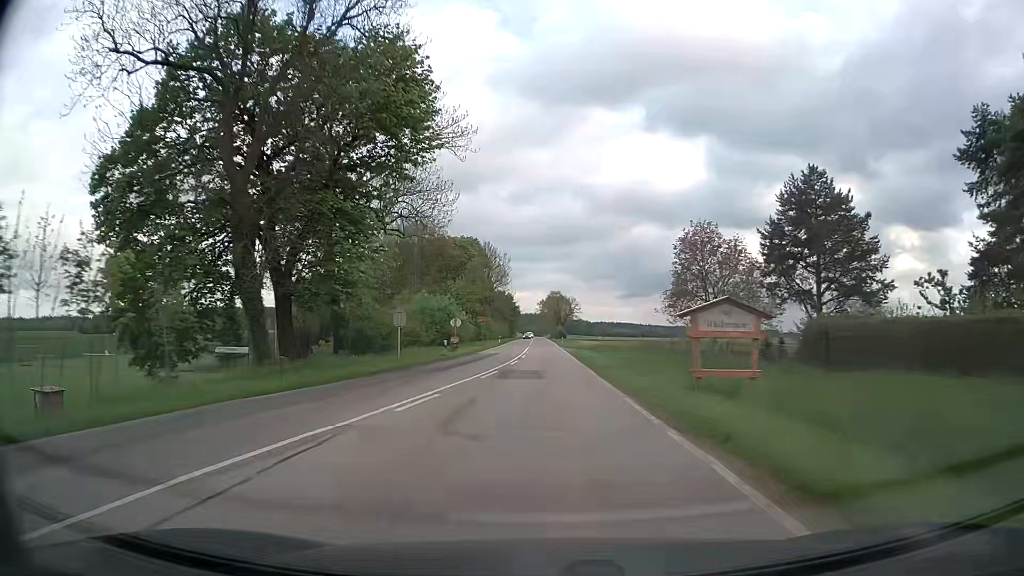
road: secondary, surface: asphalt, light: Day
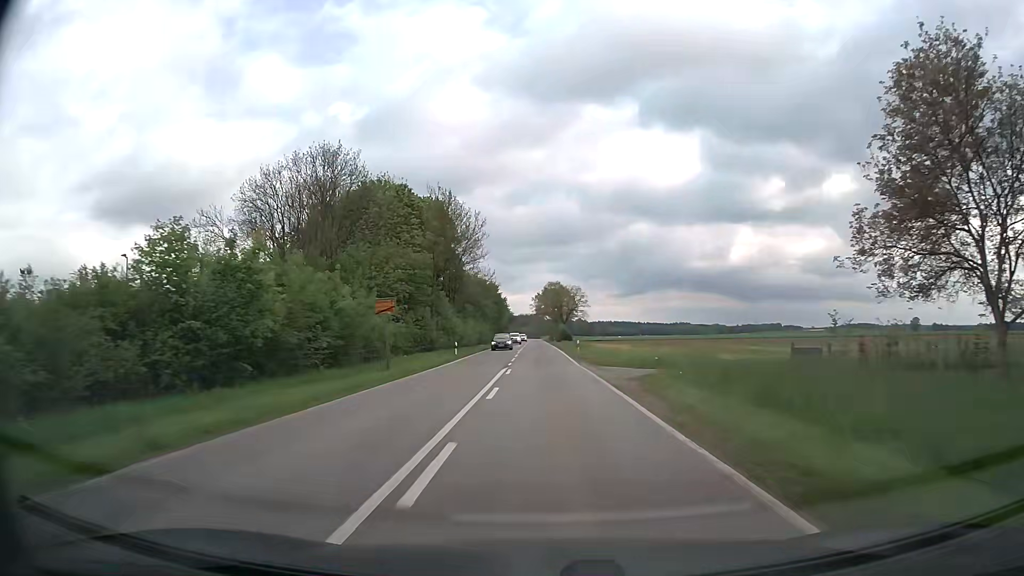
(-0.1, +42.2) m; 0°
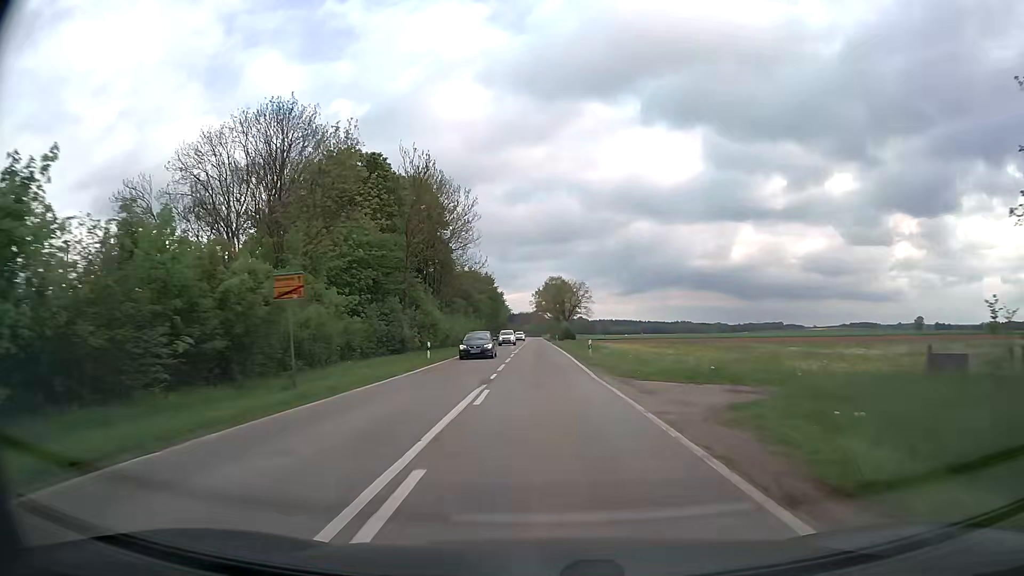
(+0.1, +10.8) m; 0°
